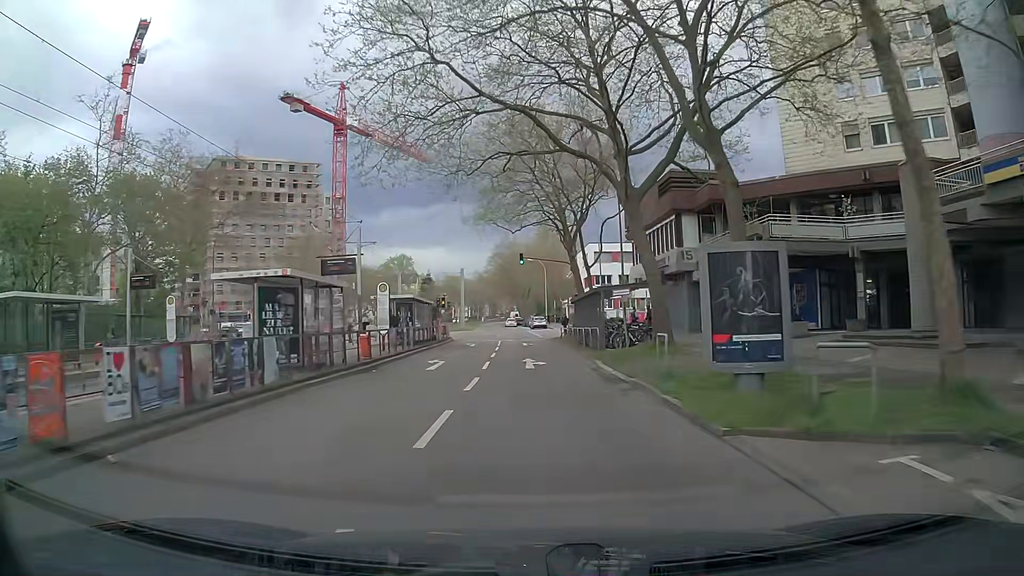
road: tertiary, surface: asphalt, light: Day
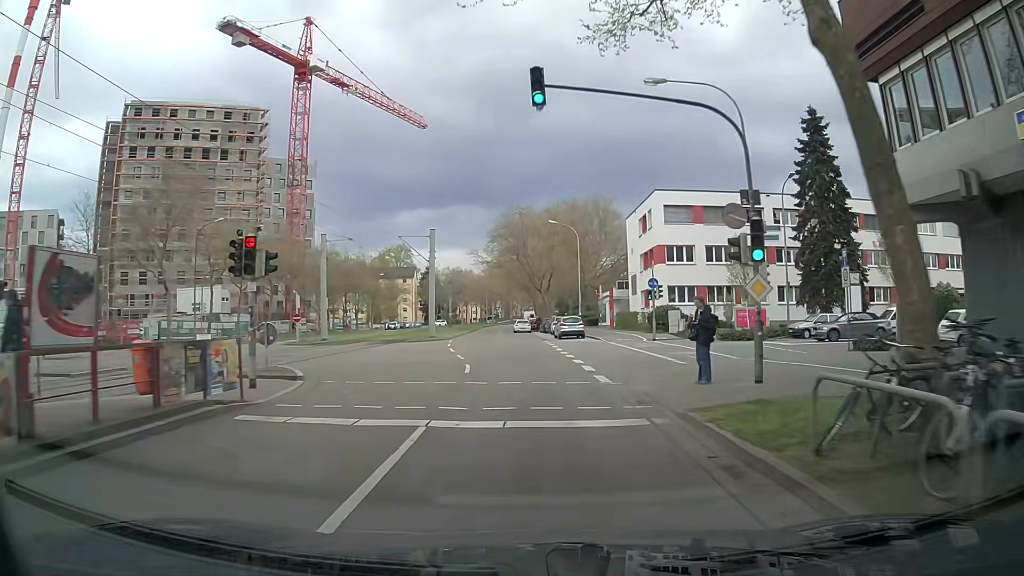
(-0.7, +37.4) m; -2°
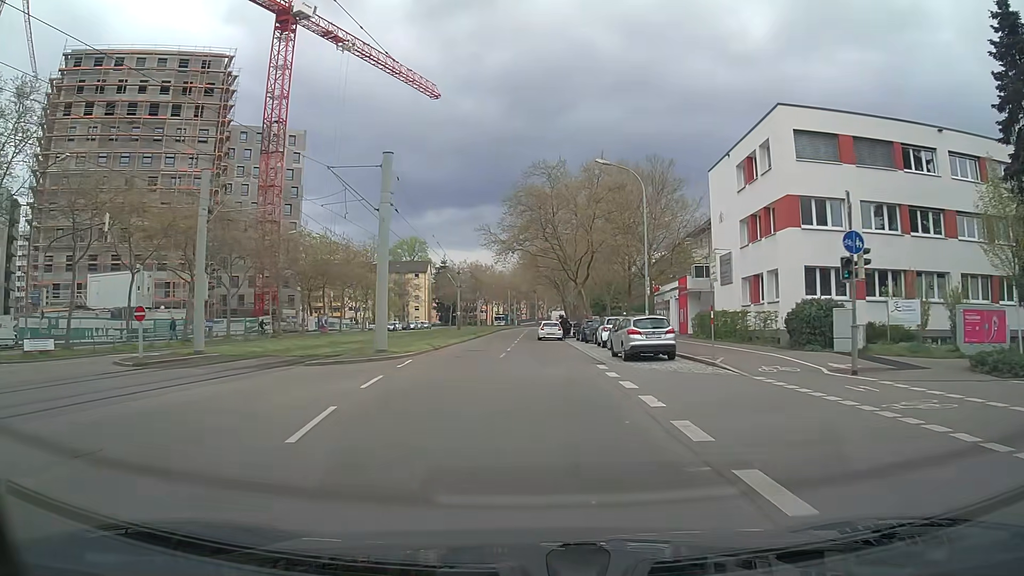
(-0.3, +22.1) m; -2°
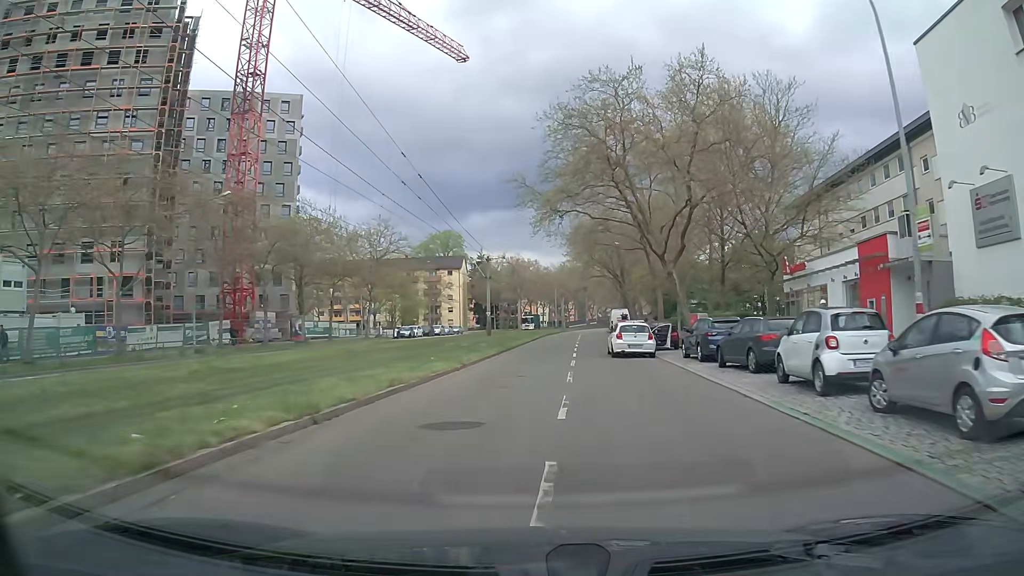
(-0.8, +21.6) m; -4°
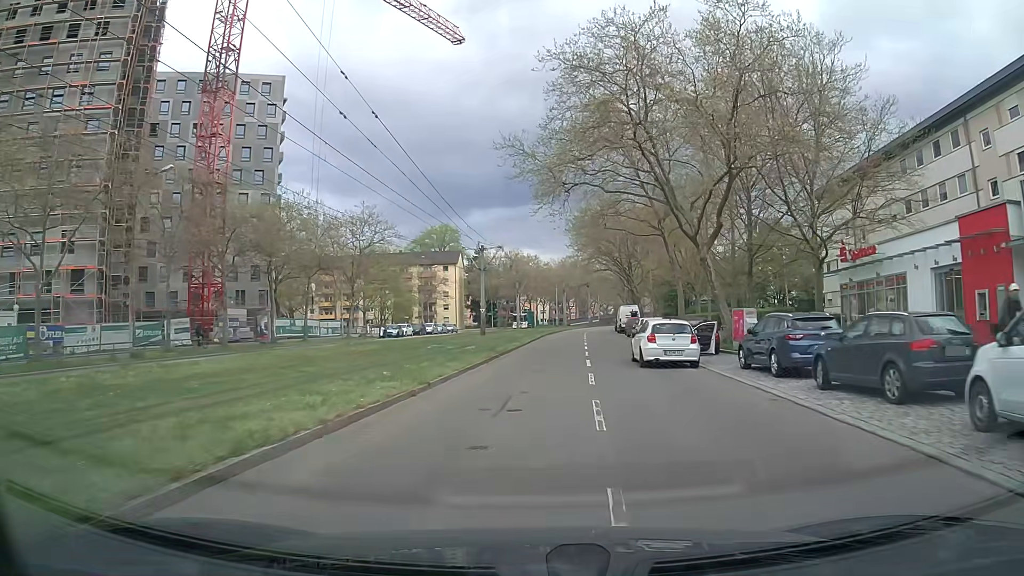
(0.0, +7.1) m; 0°
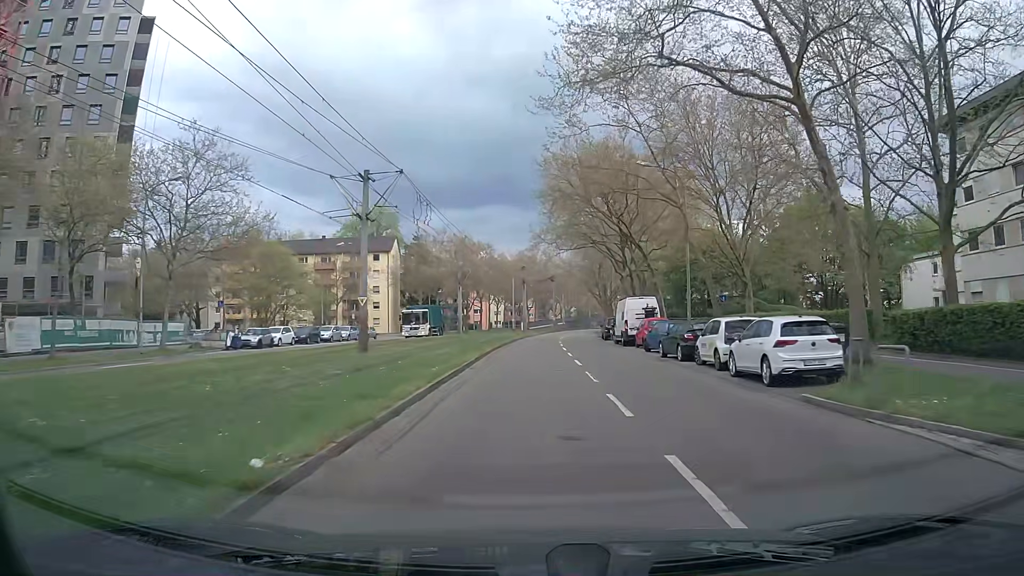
(+1.0, +28.5) m; +4°
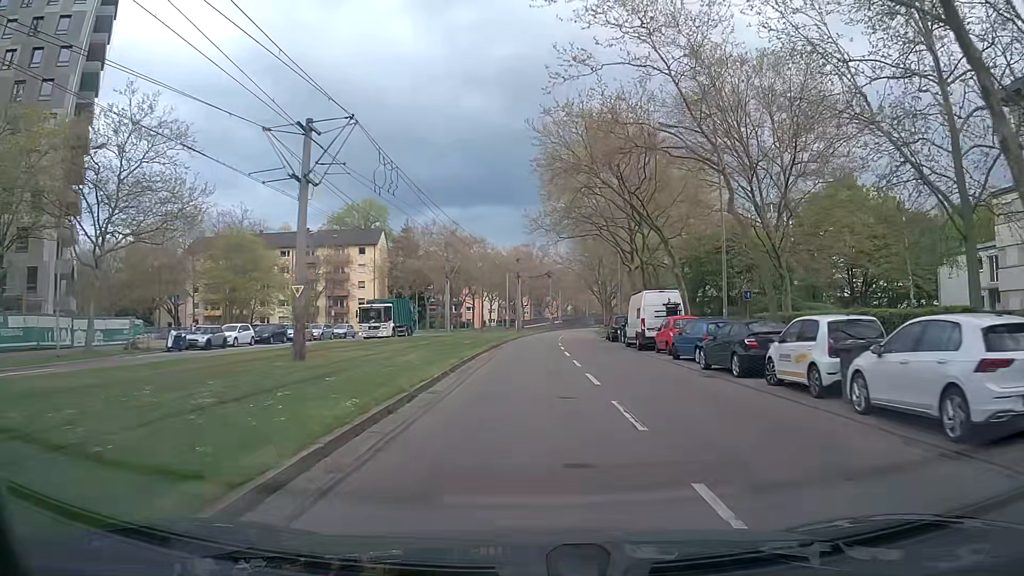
(0.0, +7.2) m; 0°
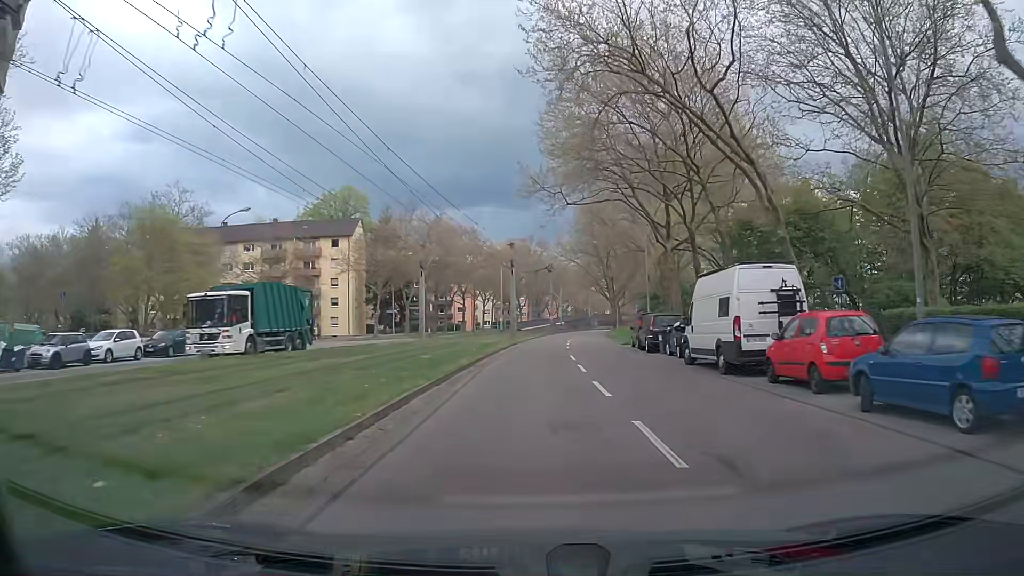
(+0.1, +14.4) m; +1°
(0, +10) (0, +20) (0, +30) (0, +40) (+1, +50) (+2, +60) (+2, +70) (+3, +80) (+4, +90) (+6, +100) m
